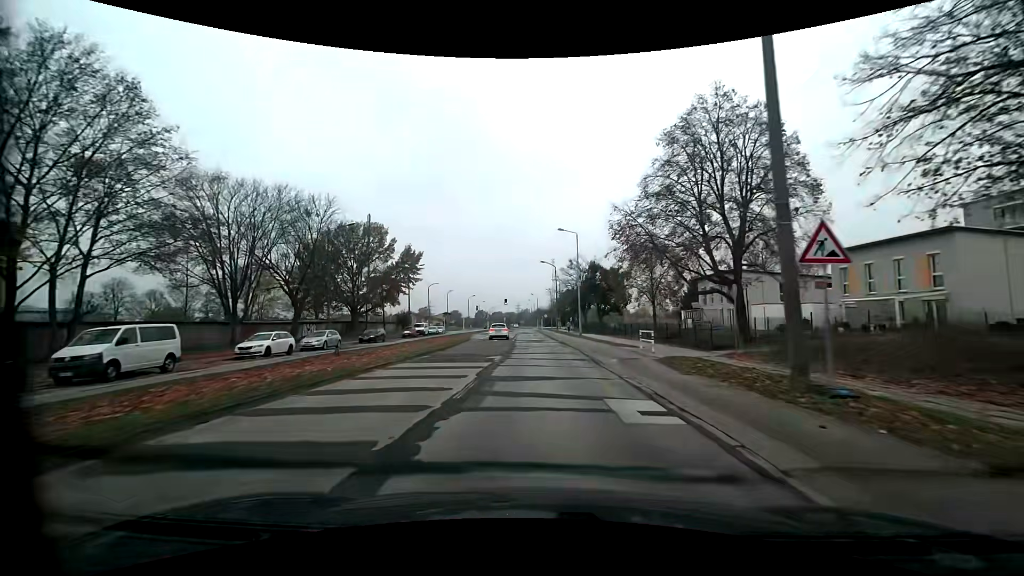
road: tertiary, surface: asphalt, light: Day
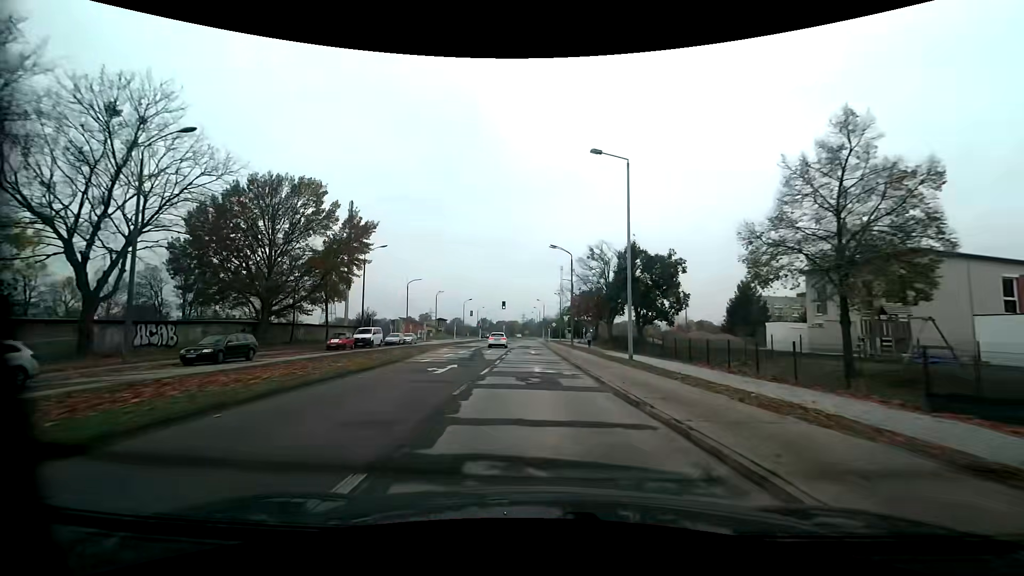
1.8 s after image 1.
(-0.1, +25.1) m; 0°
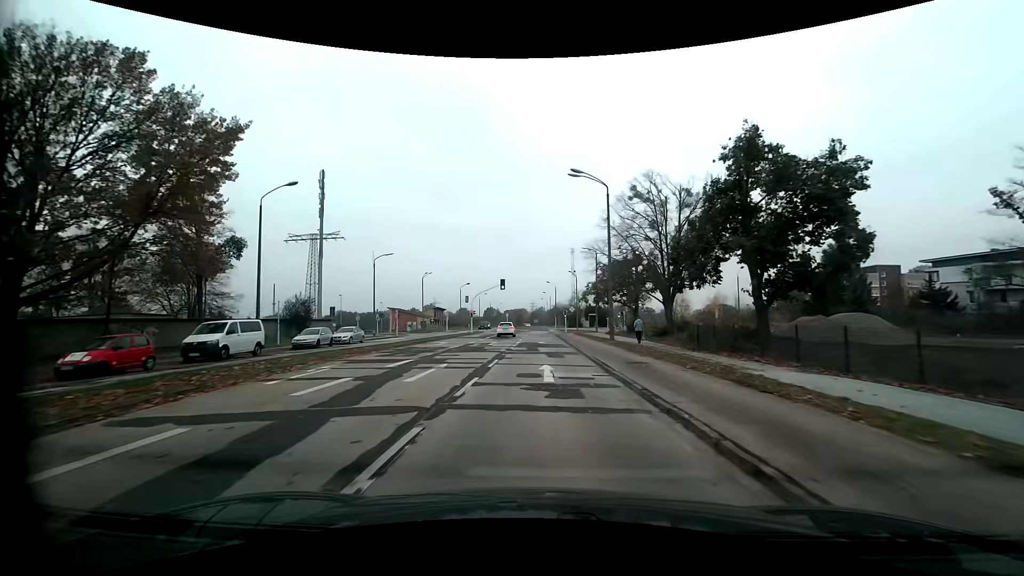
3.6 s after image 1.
(-0.5, +24.5) m; -2°
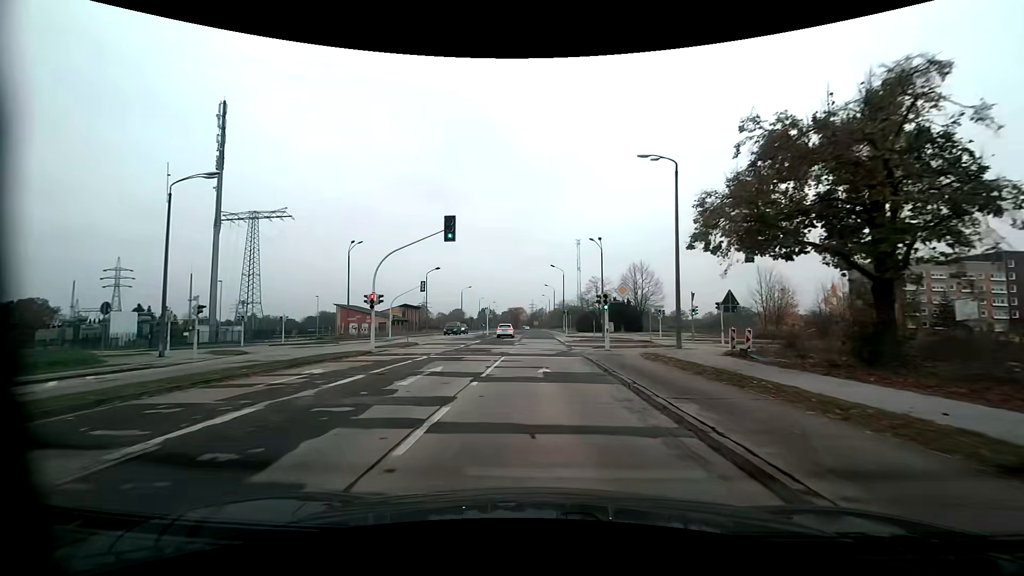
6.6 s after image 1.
(0.0, +40.2) m; 0°
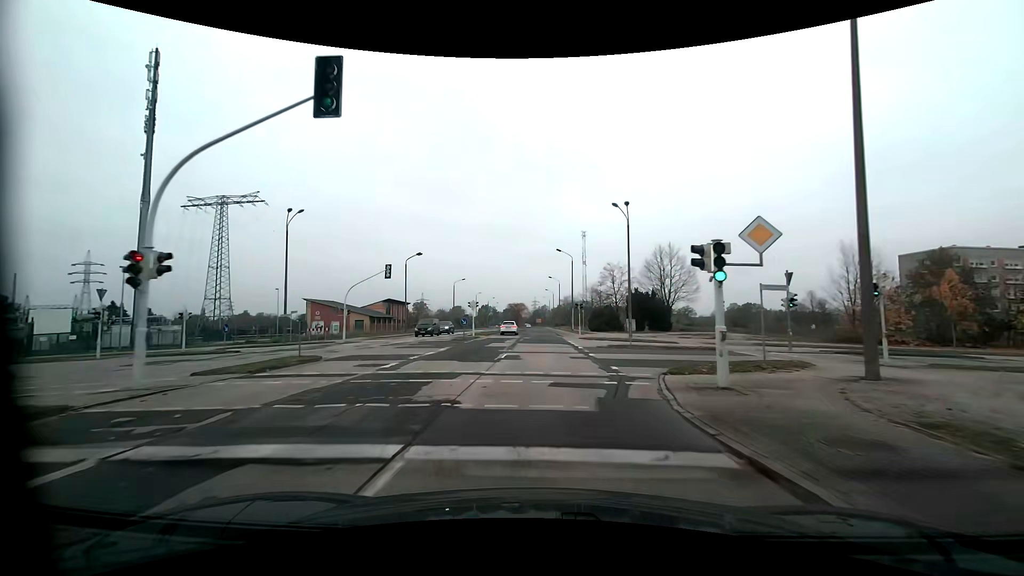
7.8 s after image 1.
(0.0, +16.2) m; 0°
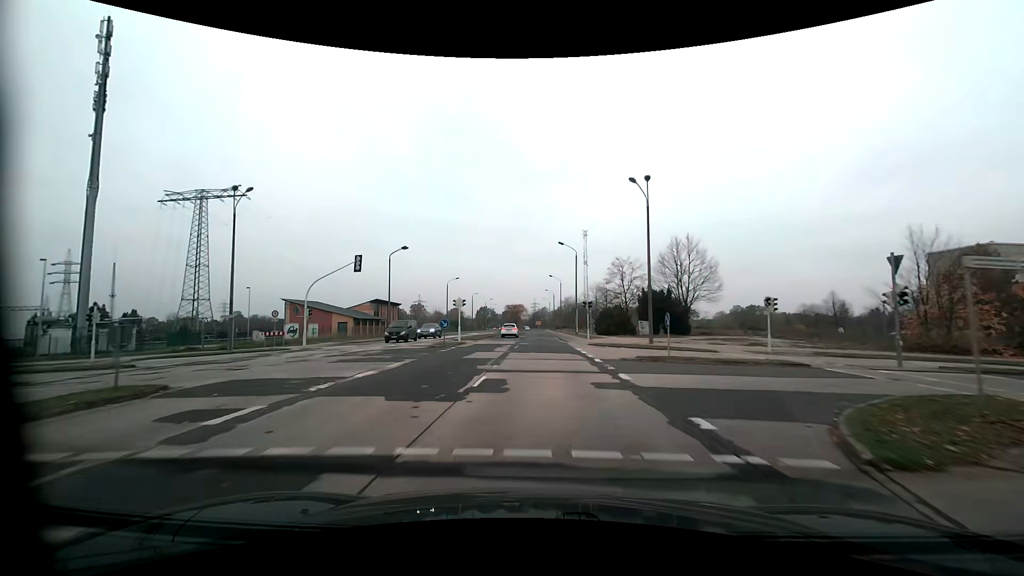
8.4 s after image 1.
(0.0, +8.2) m; 0°
